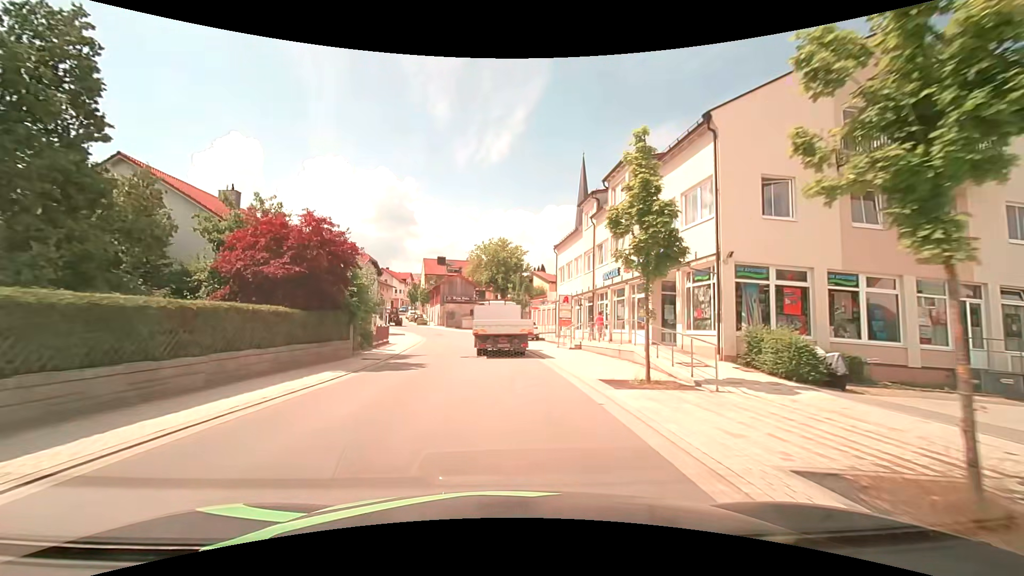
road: tertiary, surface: asphalt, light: Day
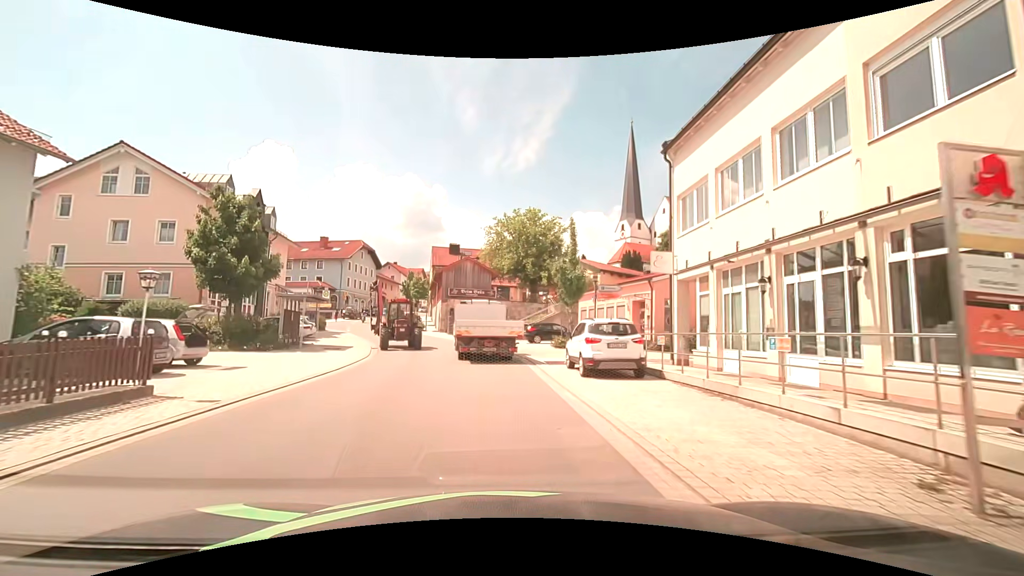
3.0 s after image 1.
(-0.7, +24.9) m; -4°
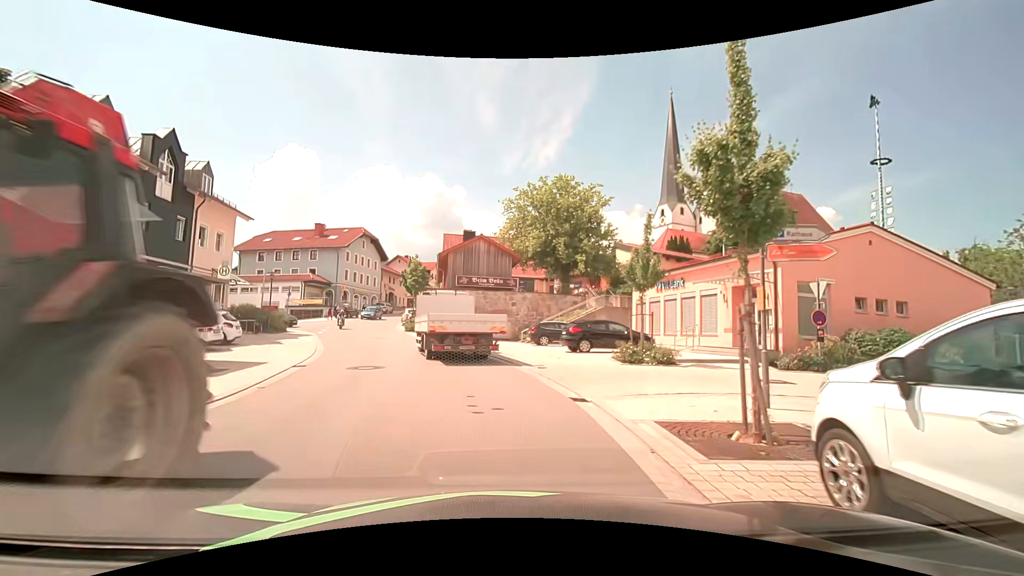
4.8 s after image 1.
(-0.1, +12.5) m; -2°
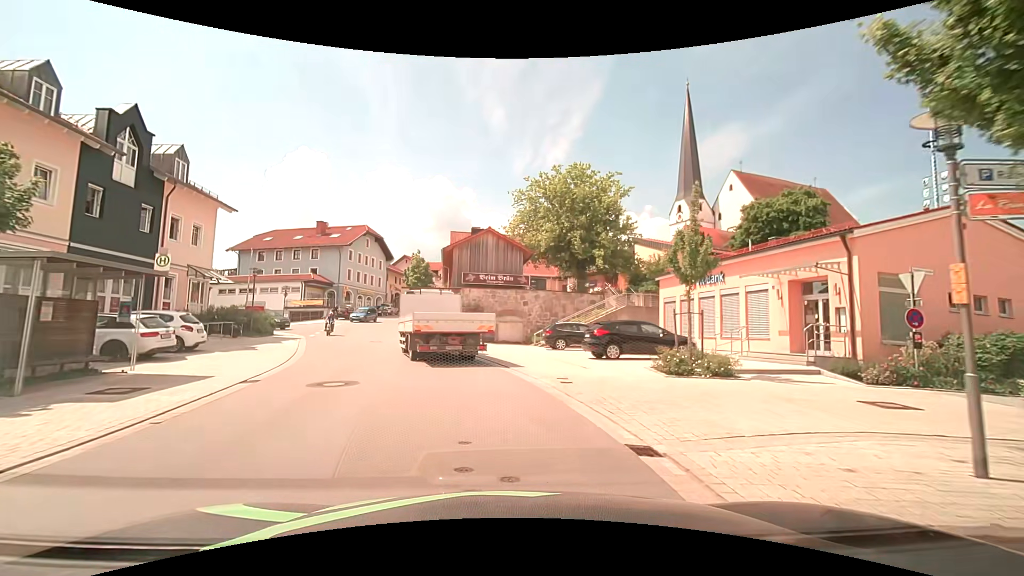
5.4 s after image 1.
(0.0, +3.6) m; 0°
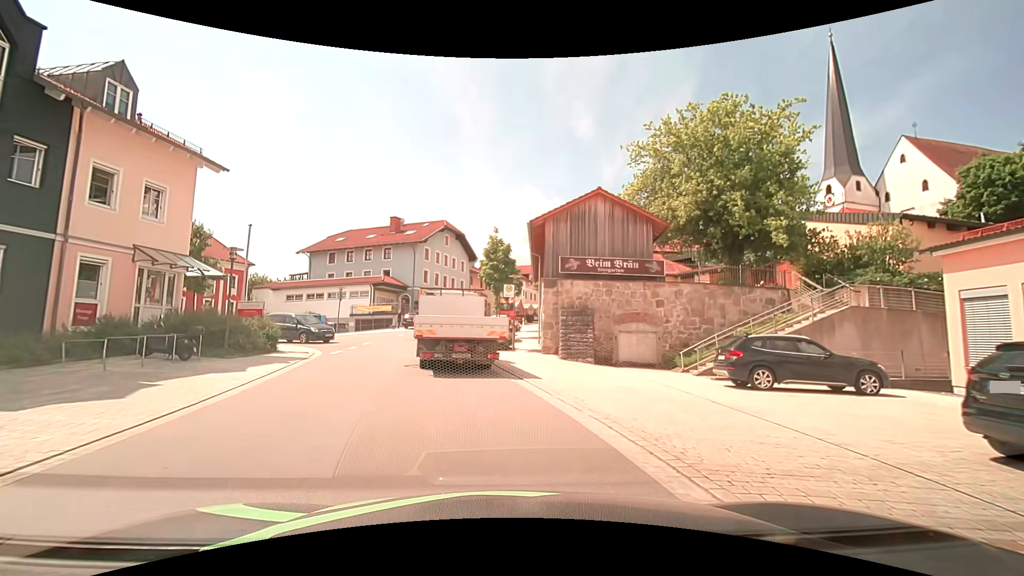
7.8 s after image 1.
(-1.1, +12.4) m; -11°
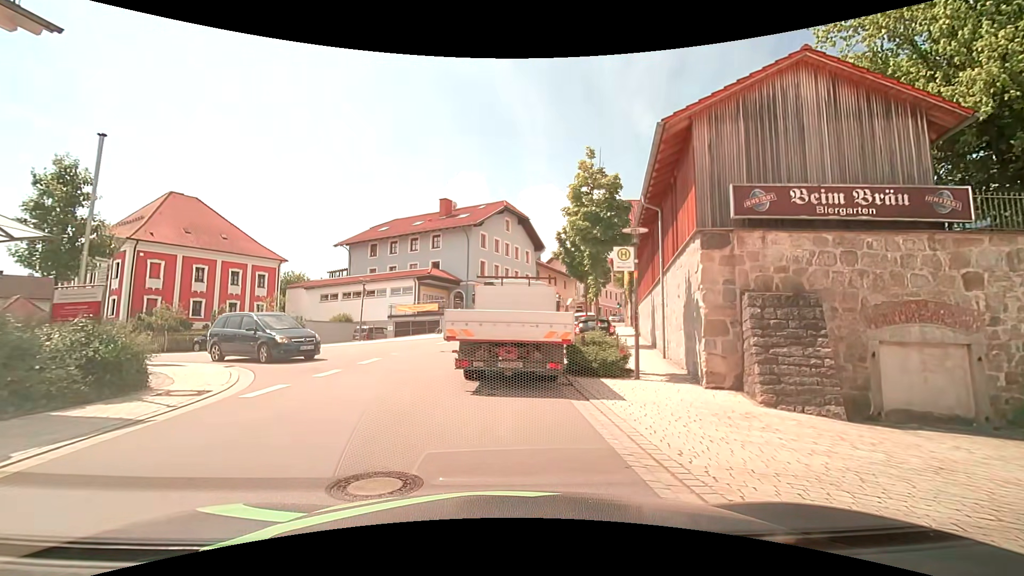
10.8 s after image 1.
(-1.0, +11.7) m; -6°
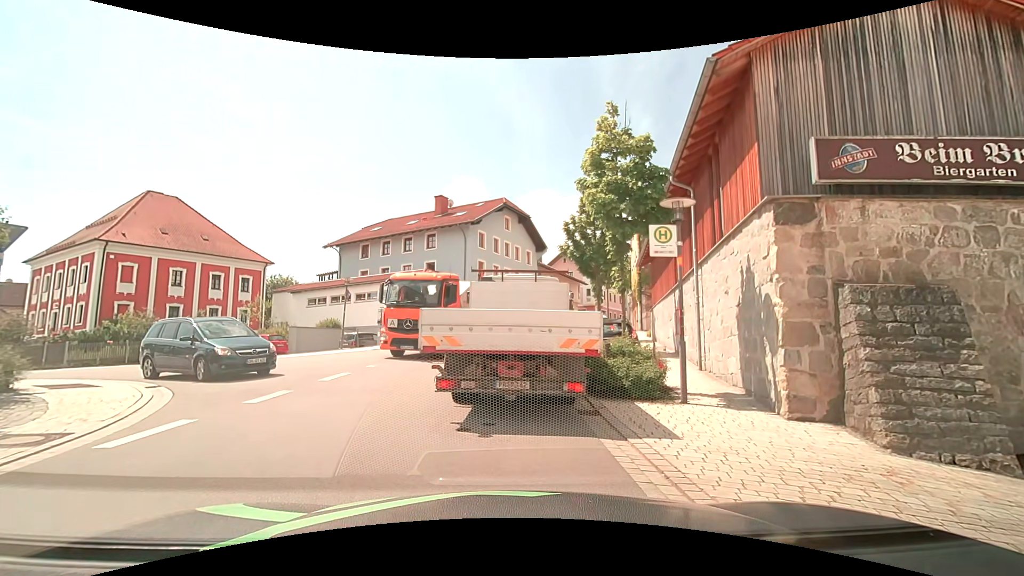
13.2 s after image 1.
(-0.1, +3.0) m; -1°
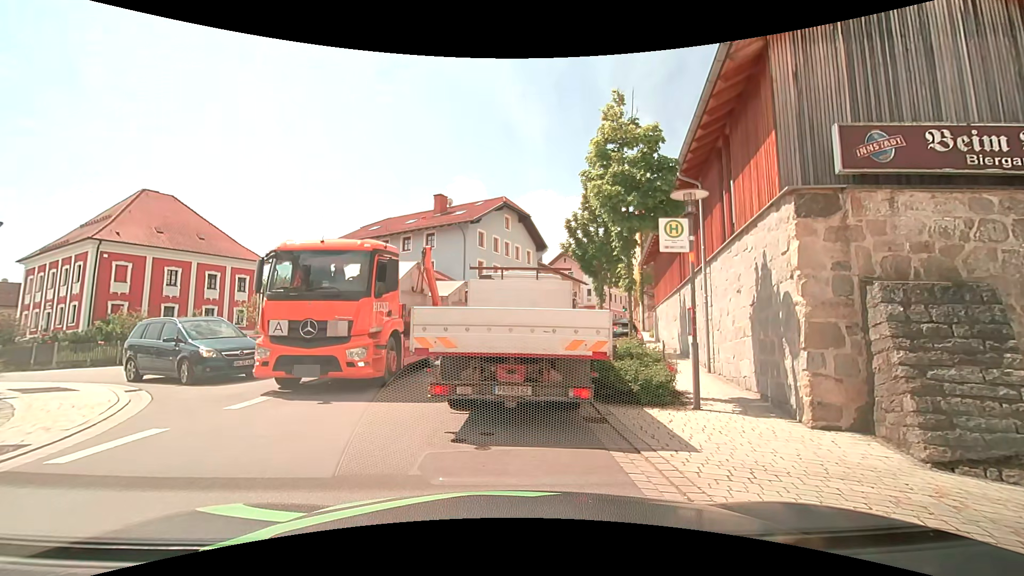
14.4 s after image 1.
(0.0, +0.6) m; 0°
(0, +10) (0, +20) (+2, +30) (+4, +39) (+8, +49) (+12, +58) (+17, +67) (+22, +76) (+26, +84) (+30, +93) m
